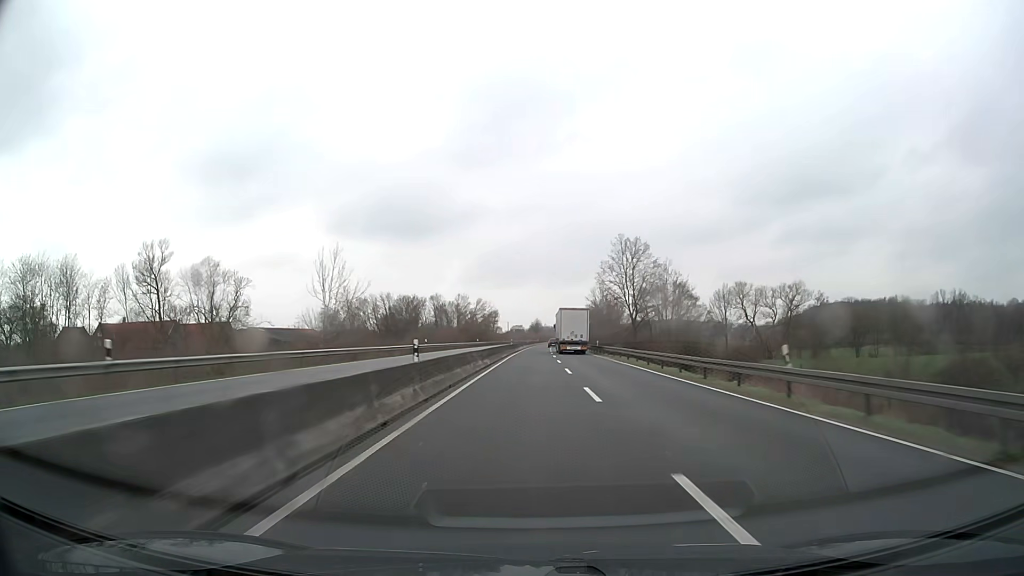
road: trunk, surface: asphalt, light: Day
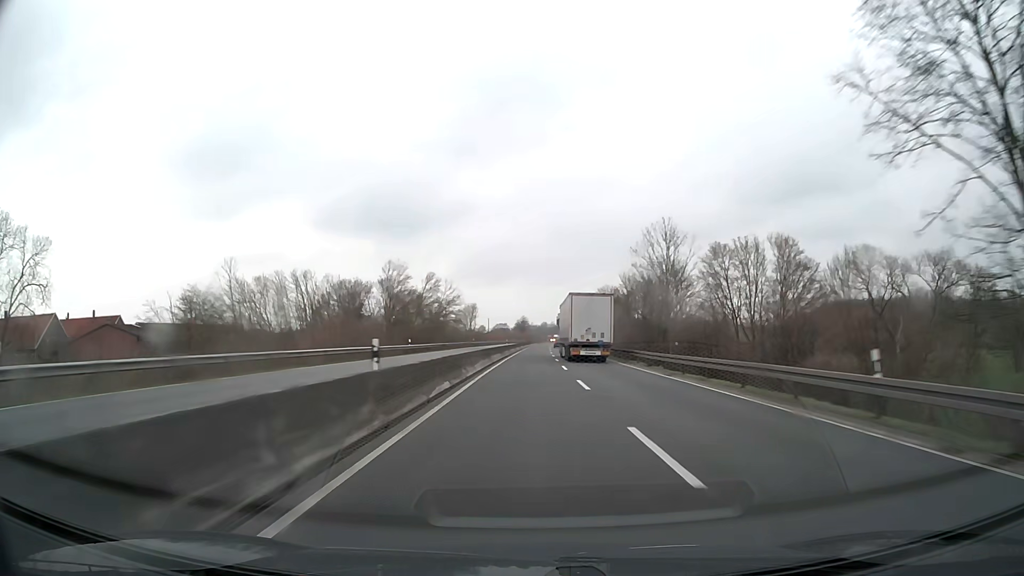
(+0.5, +56.6) m; +1°
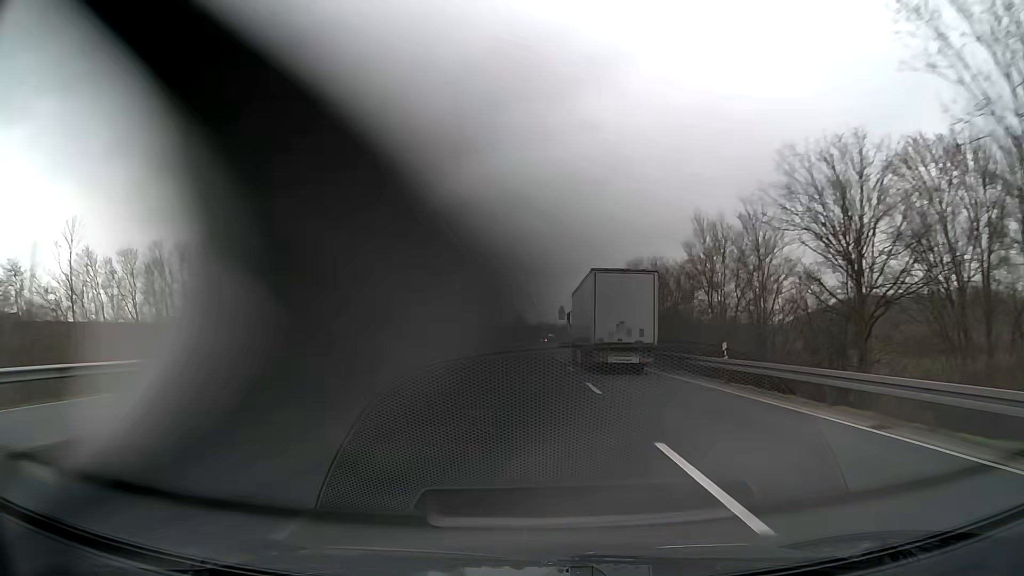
(+0.2, +37.9) m; 0°
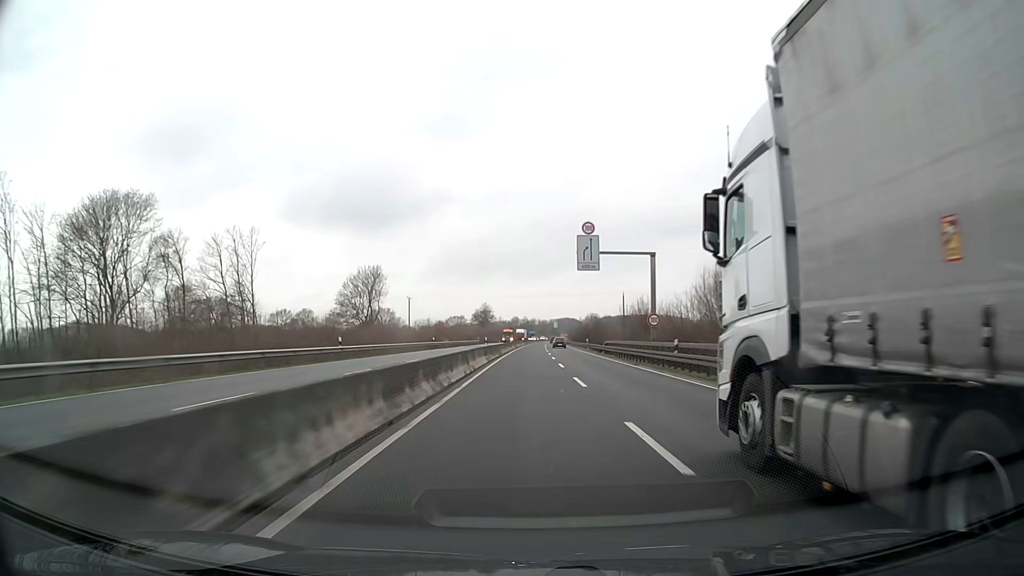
(+1.8, +94.3) m; +2°
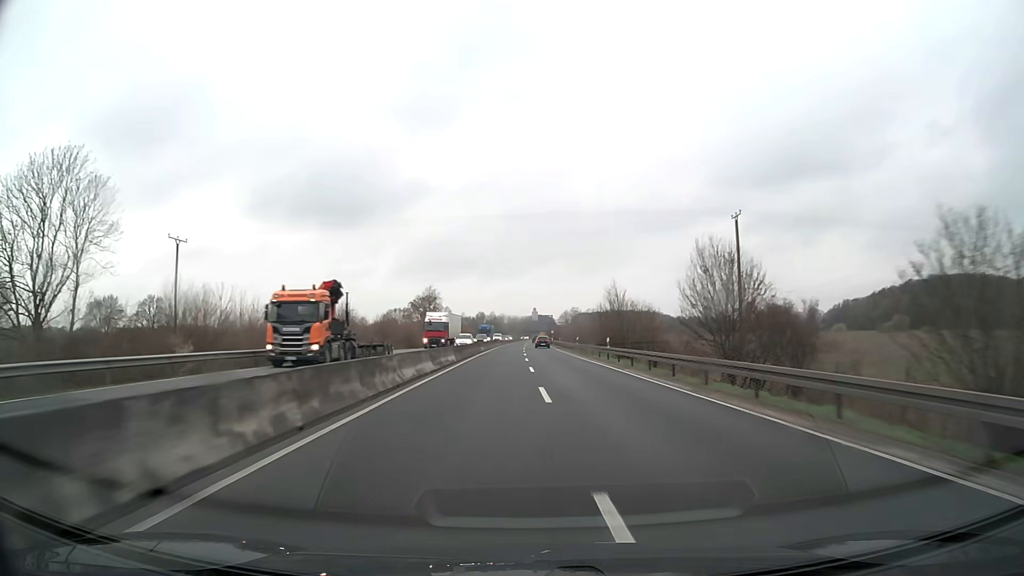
(+1.6, +89.0) m; +2°
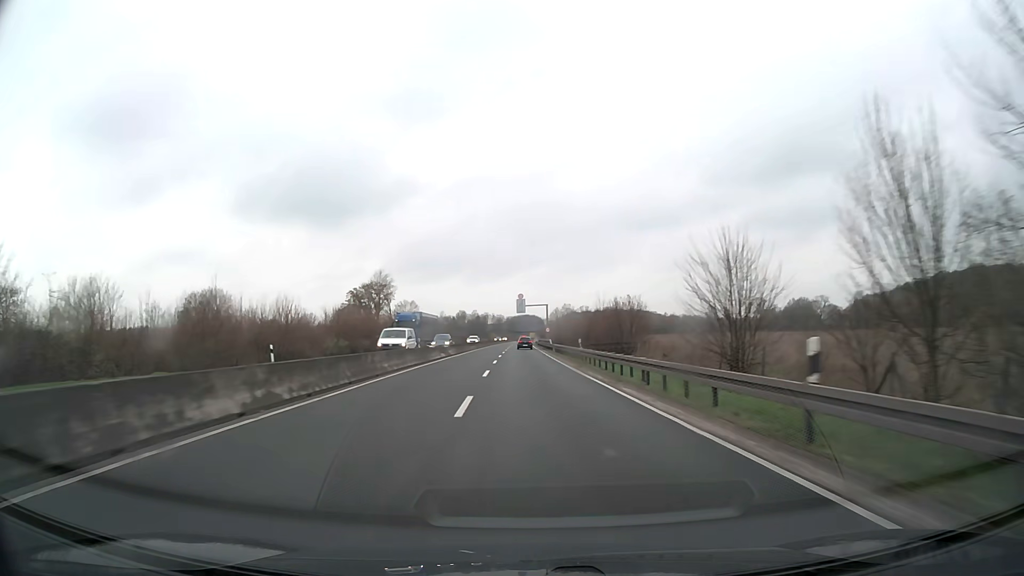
(+0.7, +50.3) m; +1°
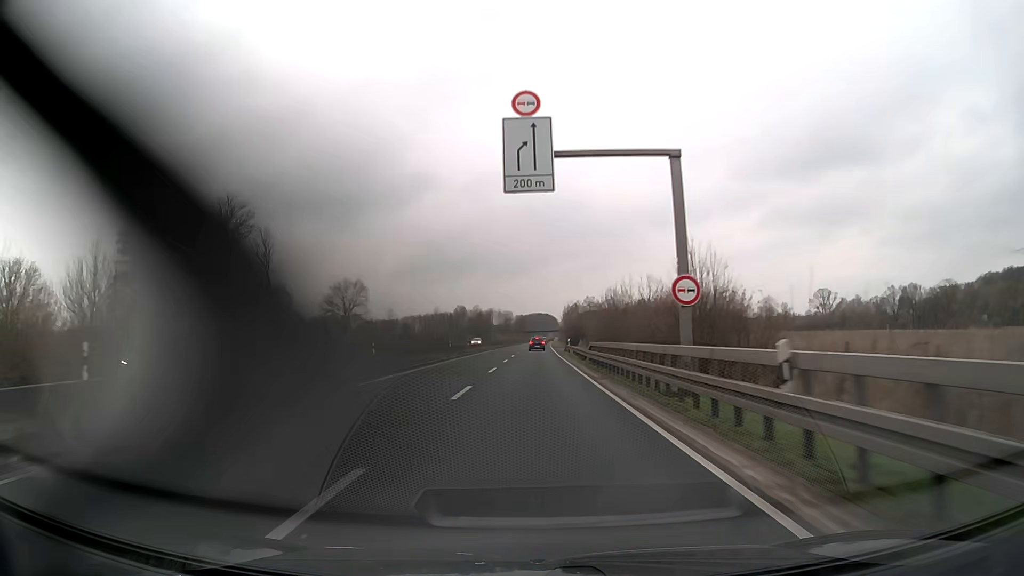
(-0.8, +81.0) m; -1°
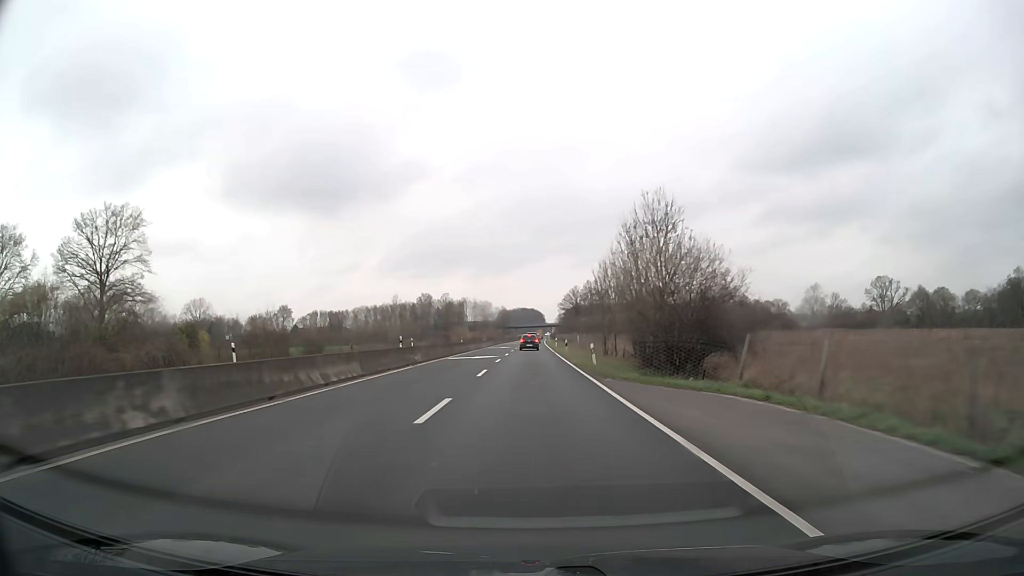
(+0.8, +76.8) m; +1°
(0, +10) (0, +20) (0, +30) (0, +40) (0, +50) (0, +60) (0, +70) (0, +80) (+1, +90) (+1, +100) m
